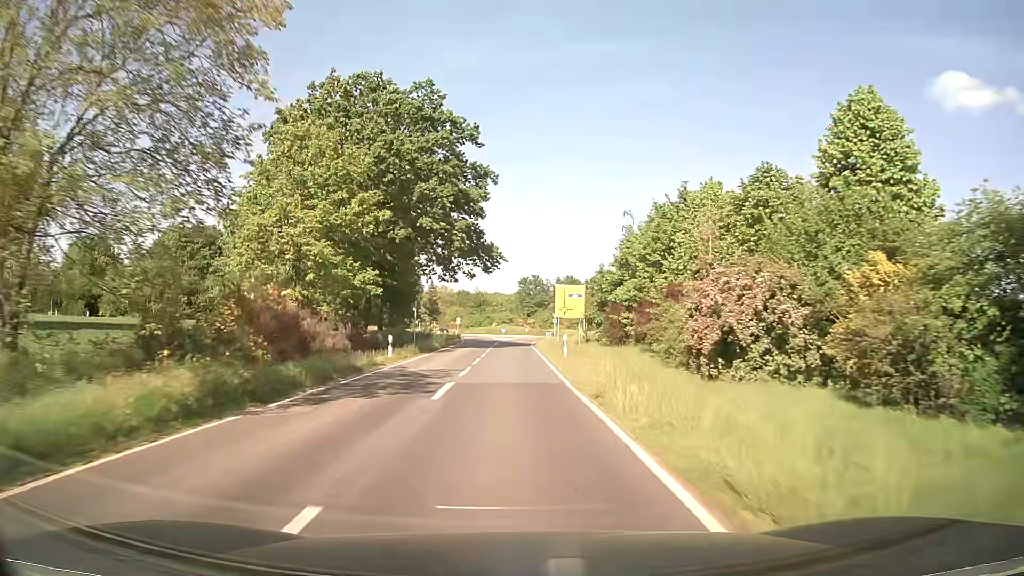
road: unclassified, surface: asphalt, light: Day
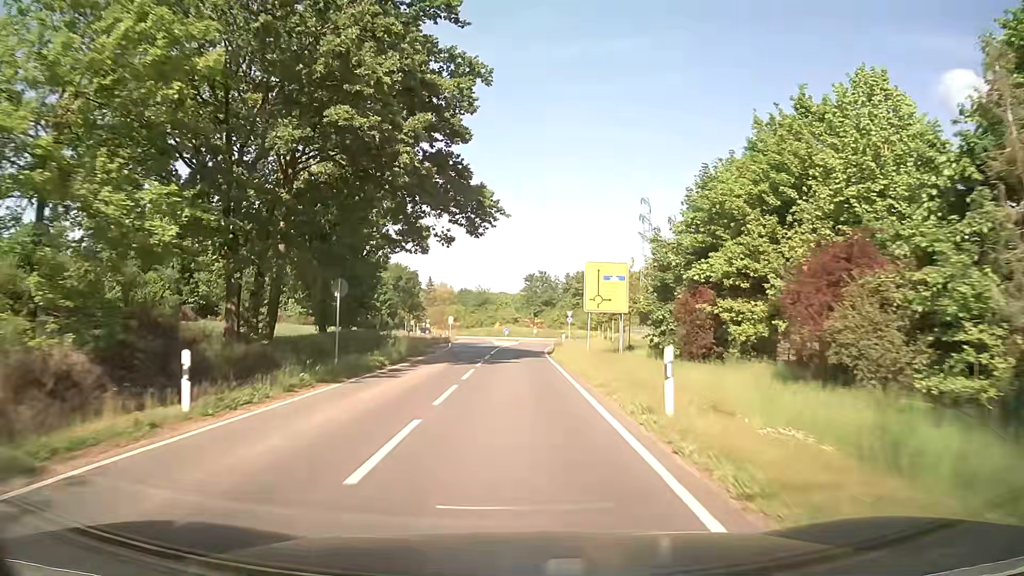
(0.0, +19.0) m; 0°
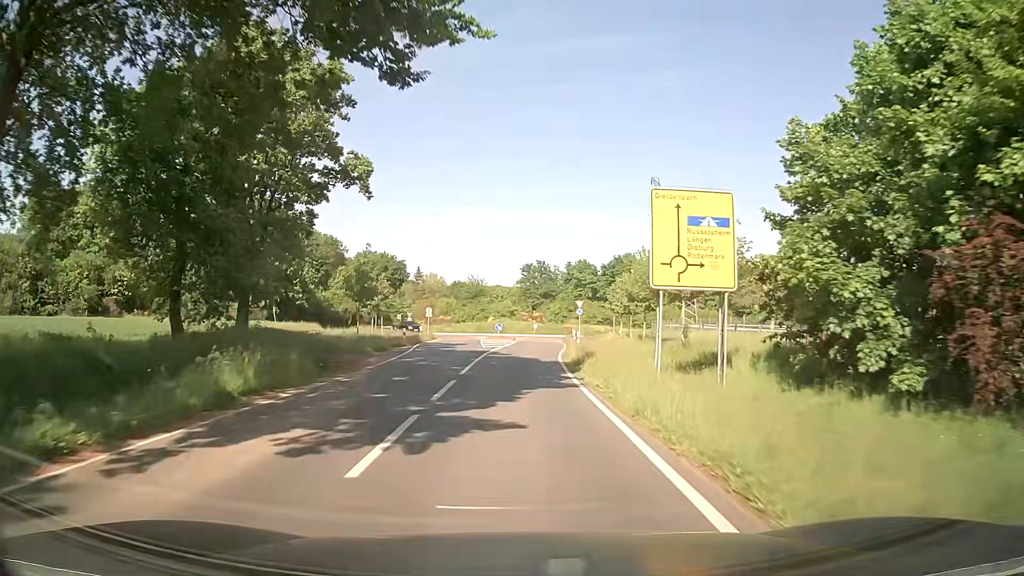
(0.0, +17.5) m; 0°
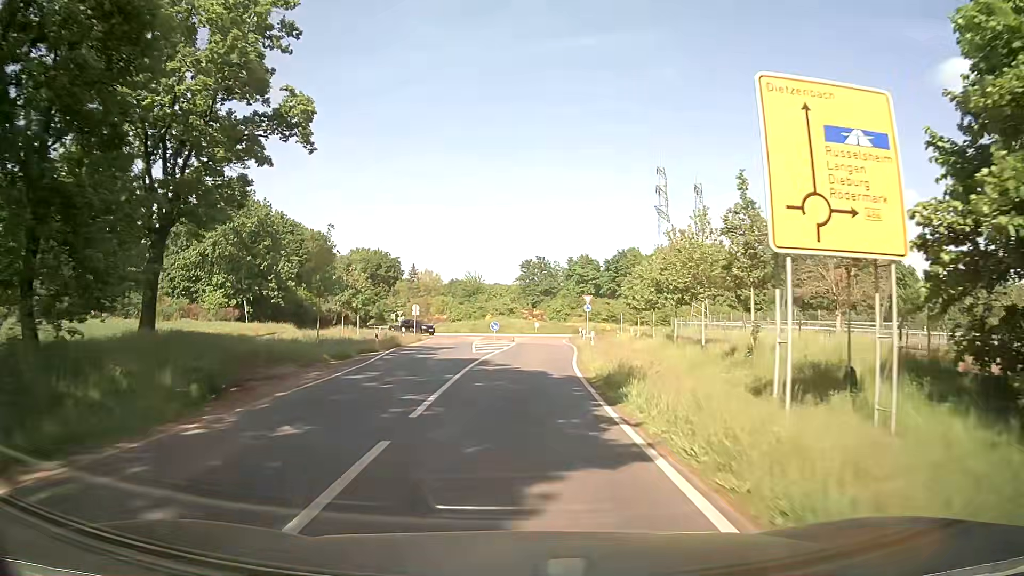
(0.0, +8.1) m; 0°
(0, +10) (0, +20) (+1, +30) (+1, +40) (+1, +50) (+3, +60) (+7, +69) (+11, +78) (+9, +87) (+1, +94) m
